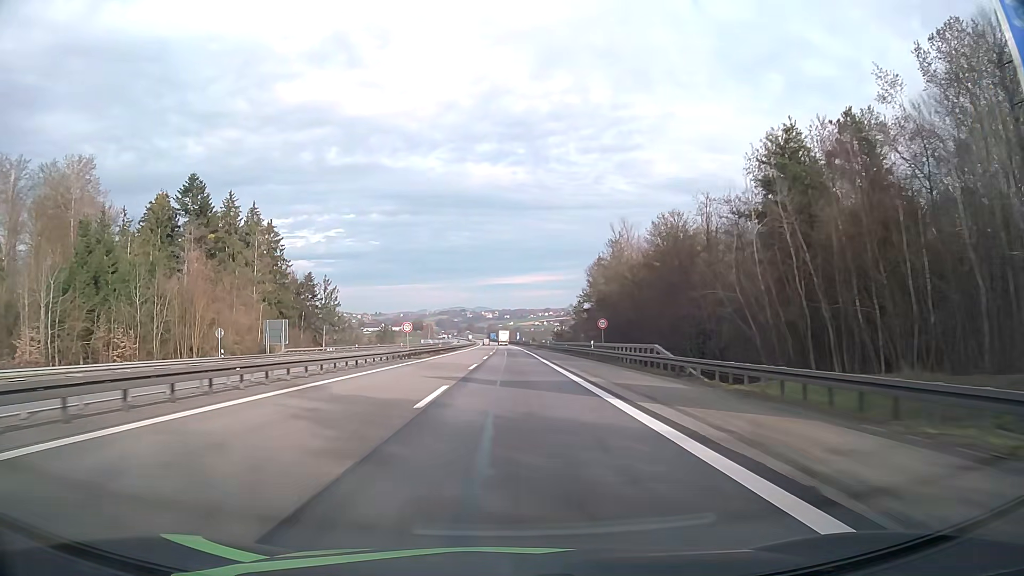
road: motorway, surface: asphalt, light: Day
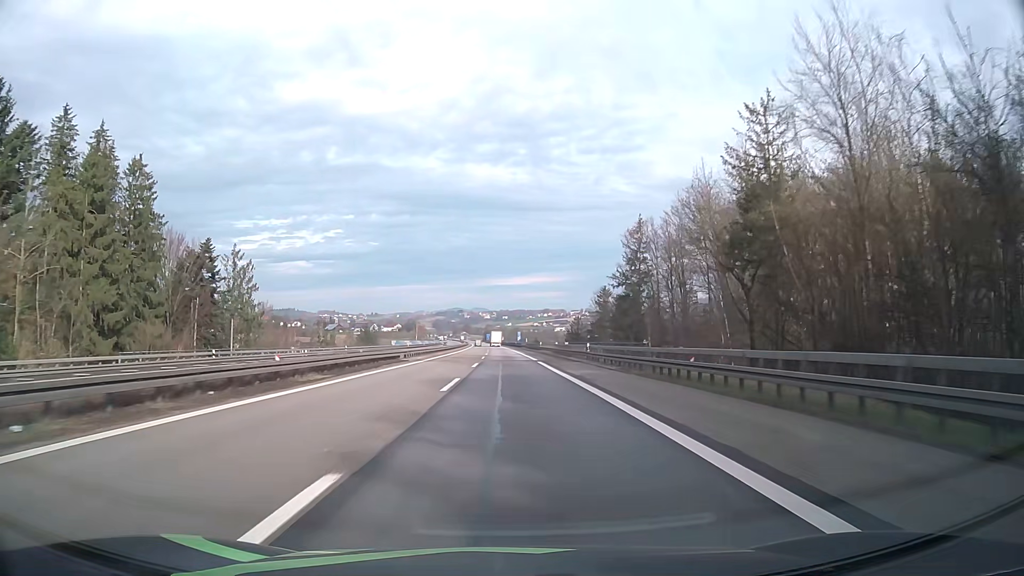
(+0.1, +48.7) m; 0°
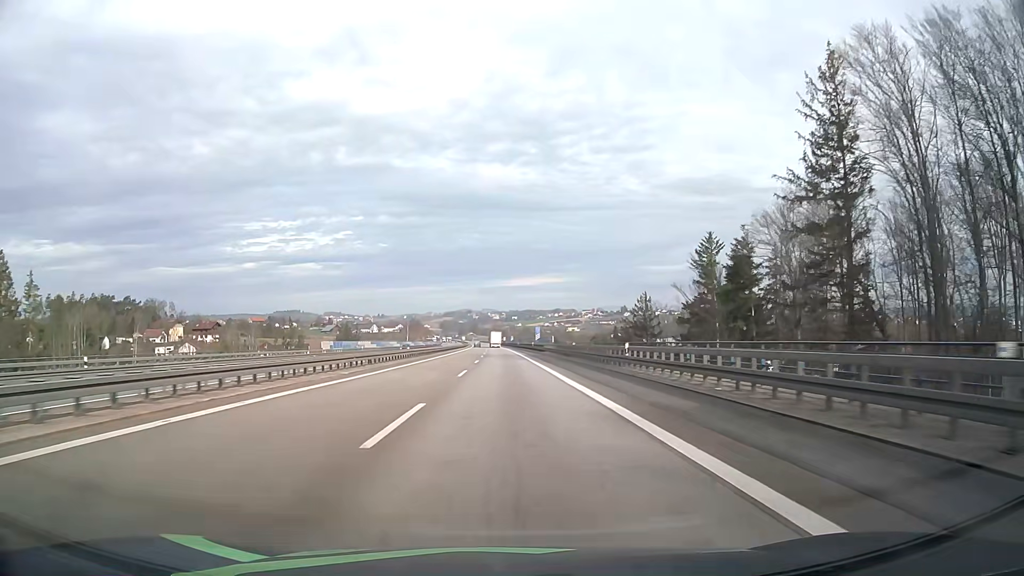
(-0.1, +63.8) m; -1°
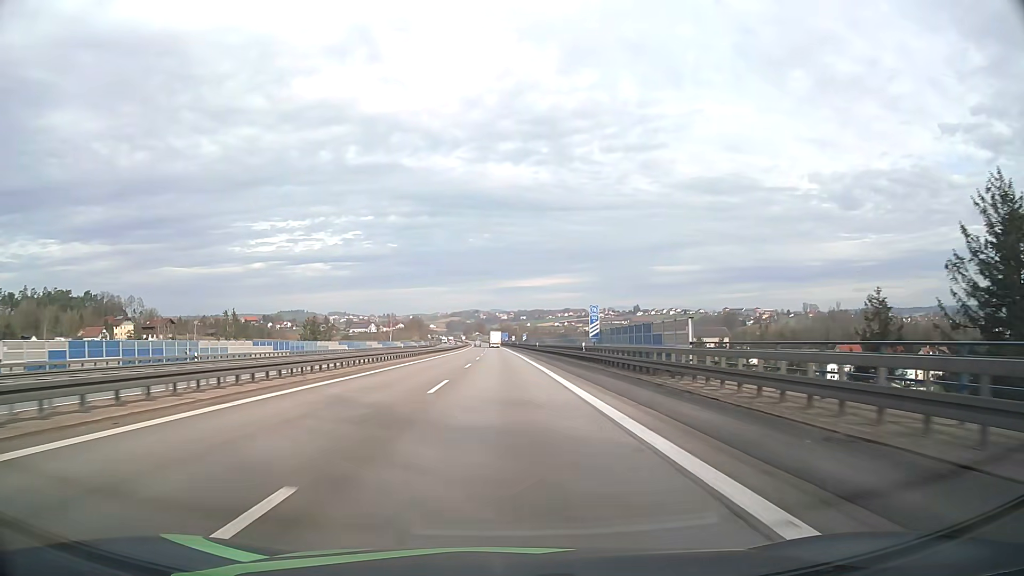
(-0.5, +62.4) m; -1°
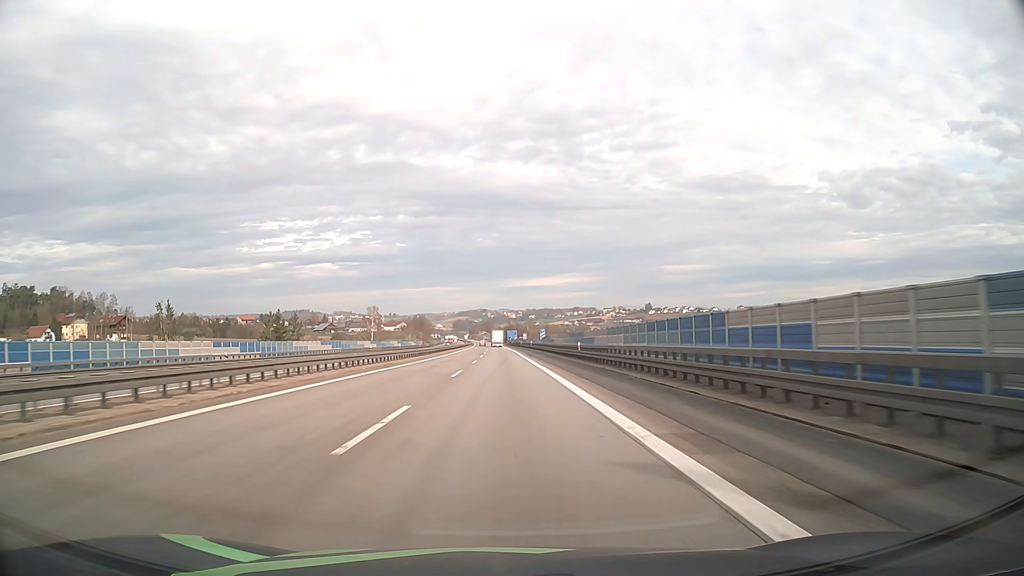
(-0.3, +46.0) m; -1°
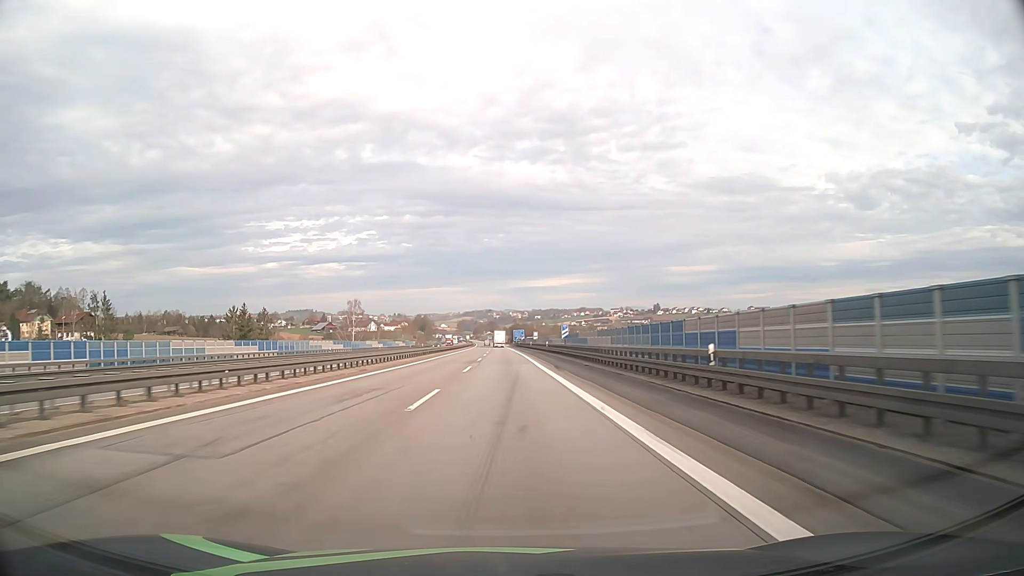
(-0.1, +30.4) m; 0°
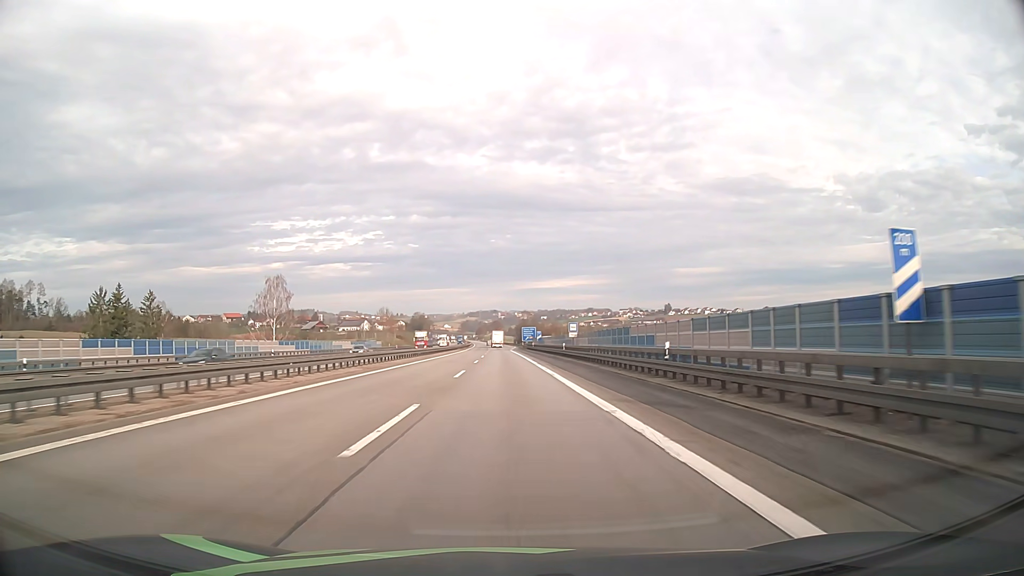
(-0.4, +59.9) m; 0°
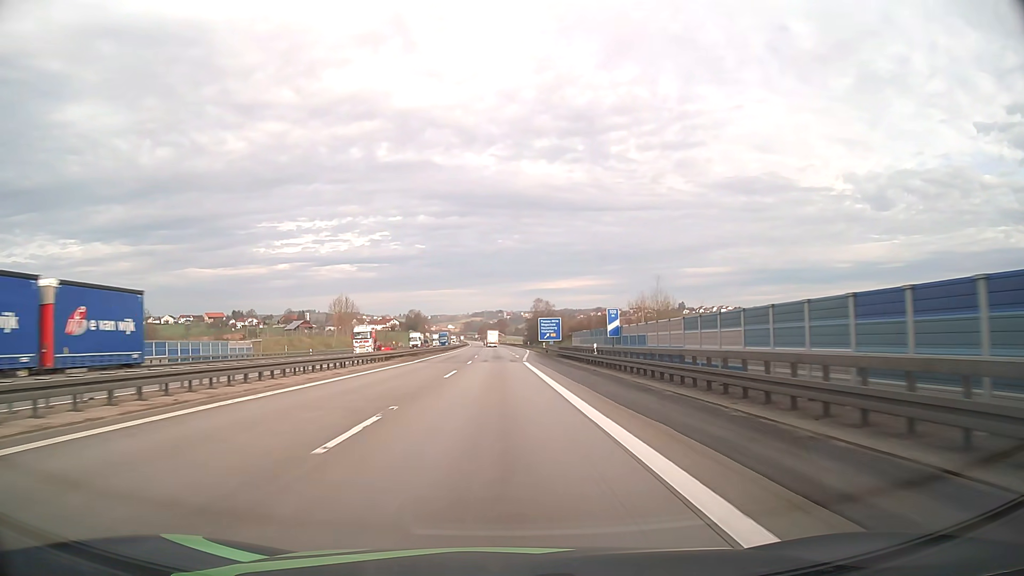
(-0.2, +72.5) m; -1°
(0, +10) (0, +20) (0, +30) (0, +40) (0, +50) (0, +60) (0, +70) (+1, +80) (+1, +90) (+1, +100) m
